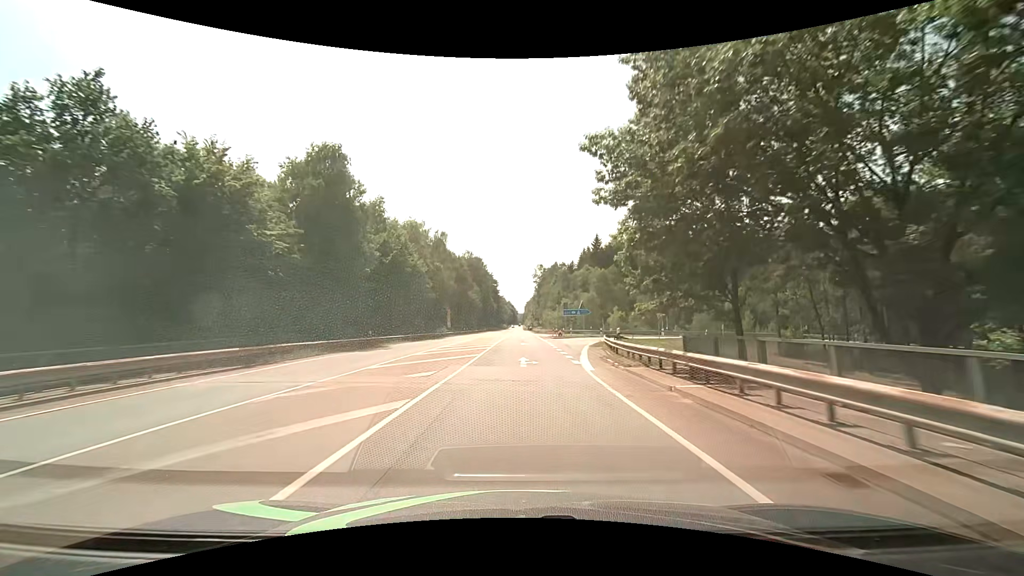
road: secondary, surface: asphalt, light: Day
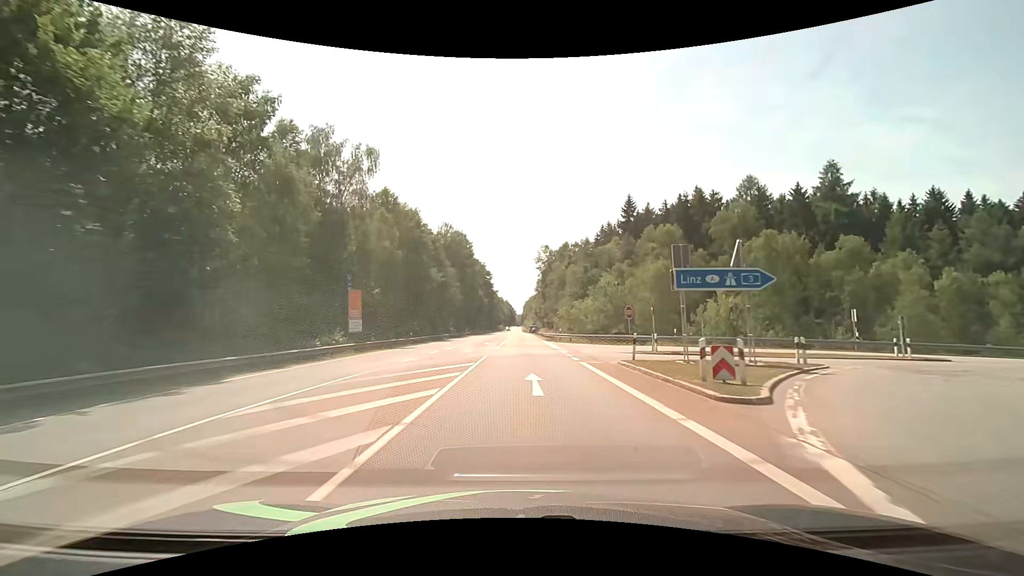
(-0.1, +44.9) m; 0°
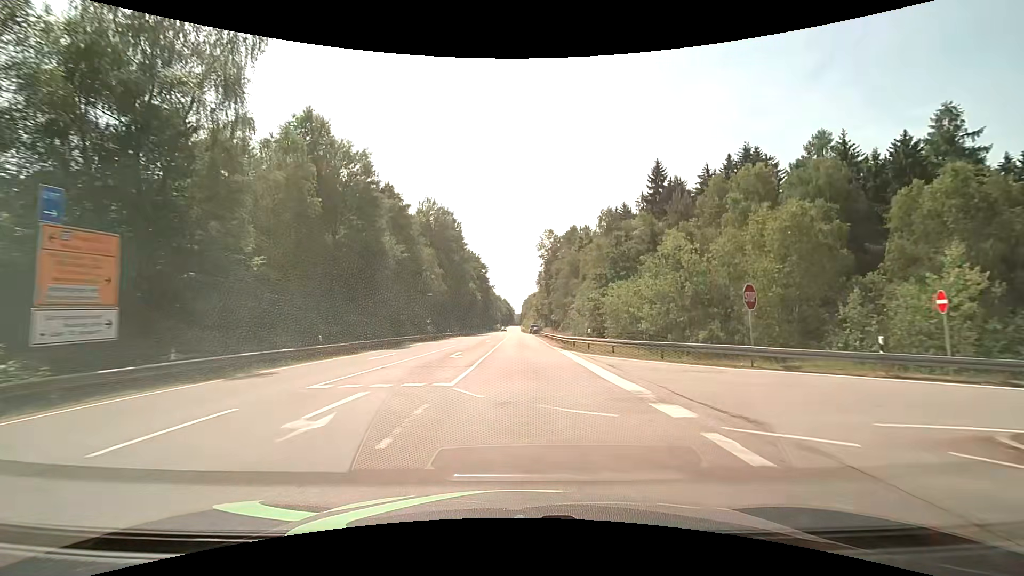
(+0.1, +21.6) m; 0°
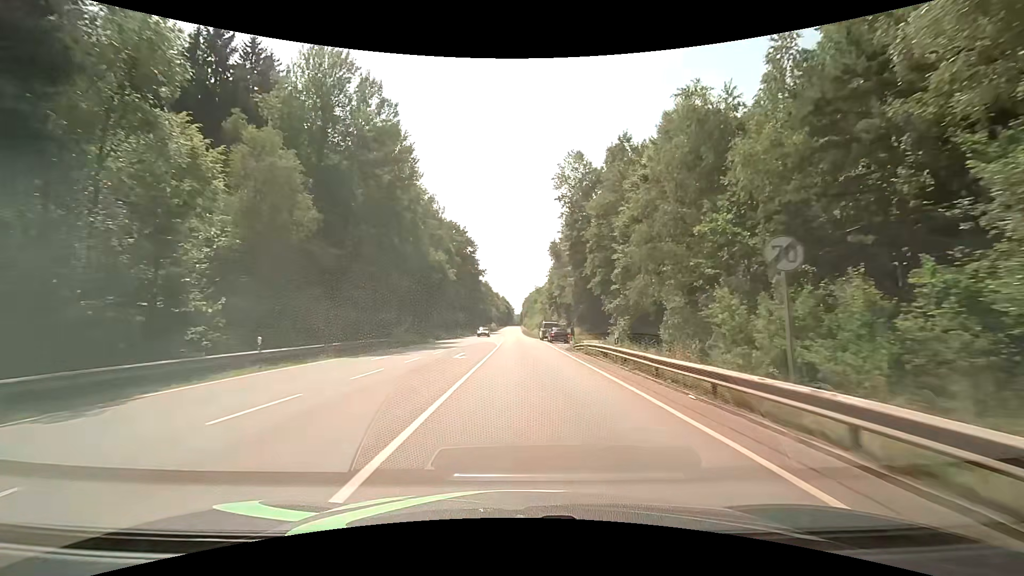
(-0.2, +51.5) m; 0°
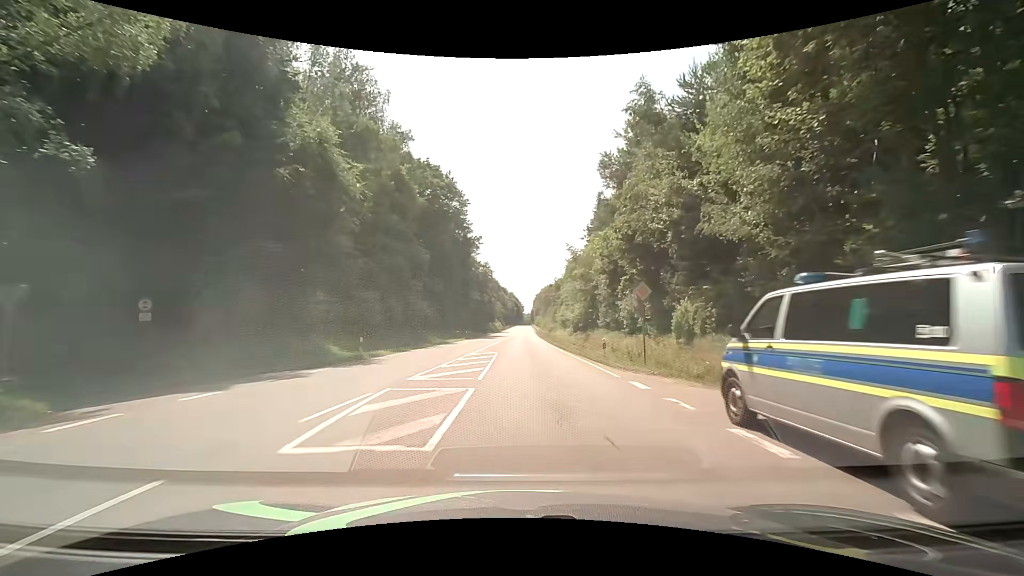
(-0.8, +47.9) m; -1°
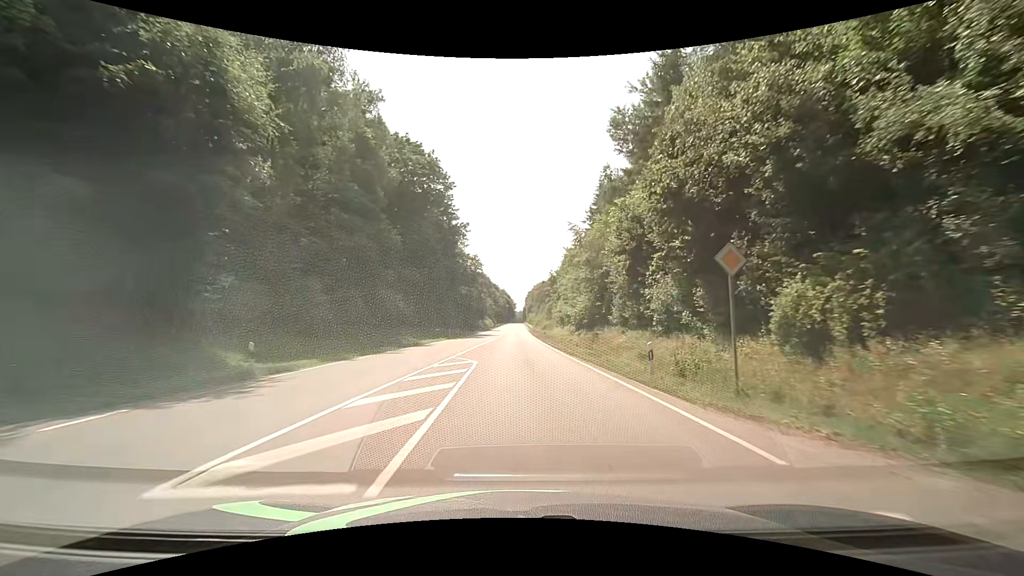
(0.0, +9.2) m; +1°
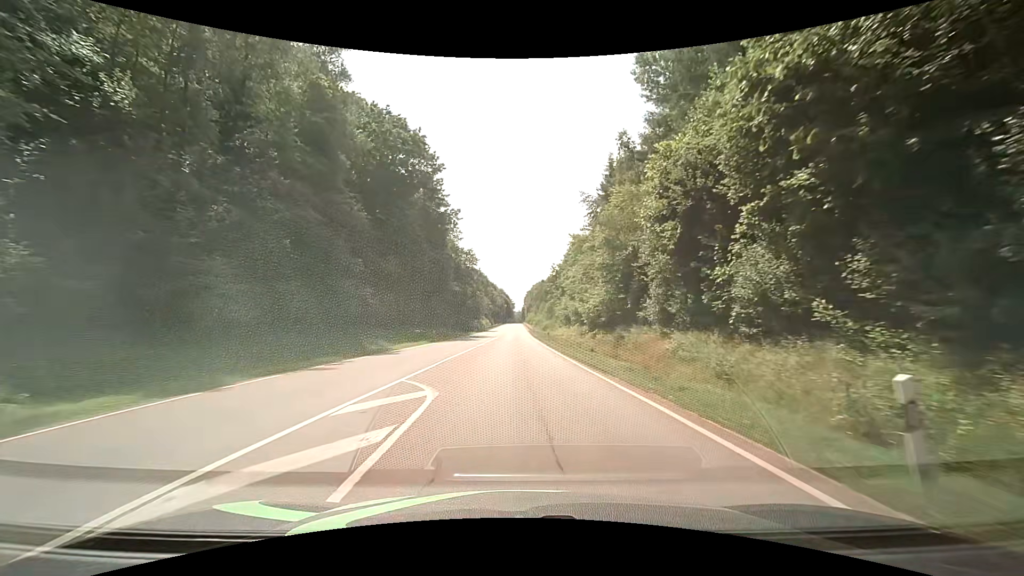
(0.0, +9.0) m; 0°
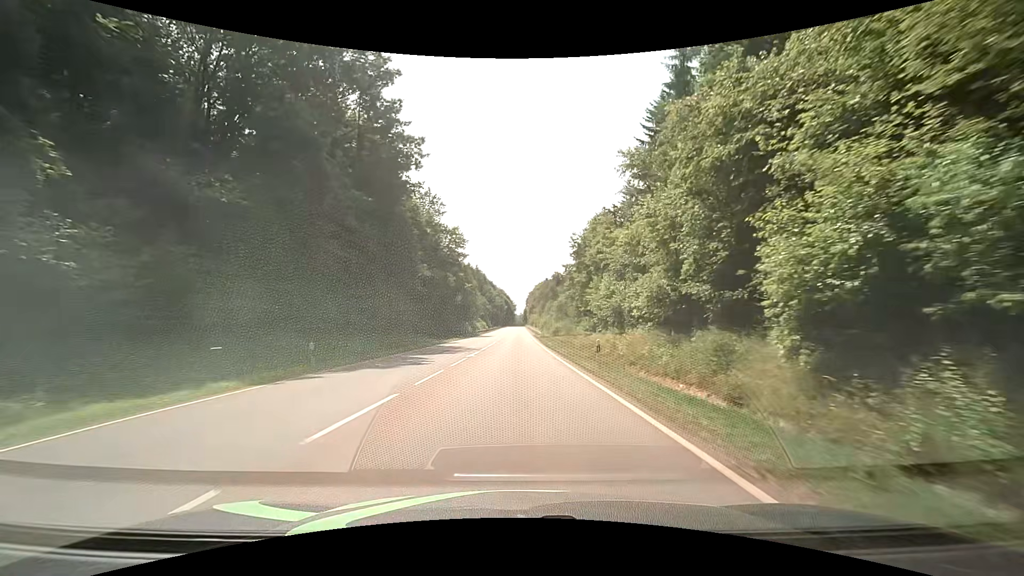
(-0.3, +26.6) m; -1°
(0, +10) (0, +20) (0, +30) (0, +40) (0, +50) (0, +60) (0, +70) (0, +80) (0, +90) (0, +100) m
